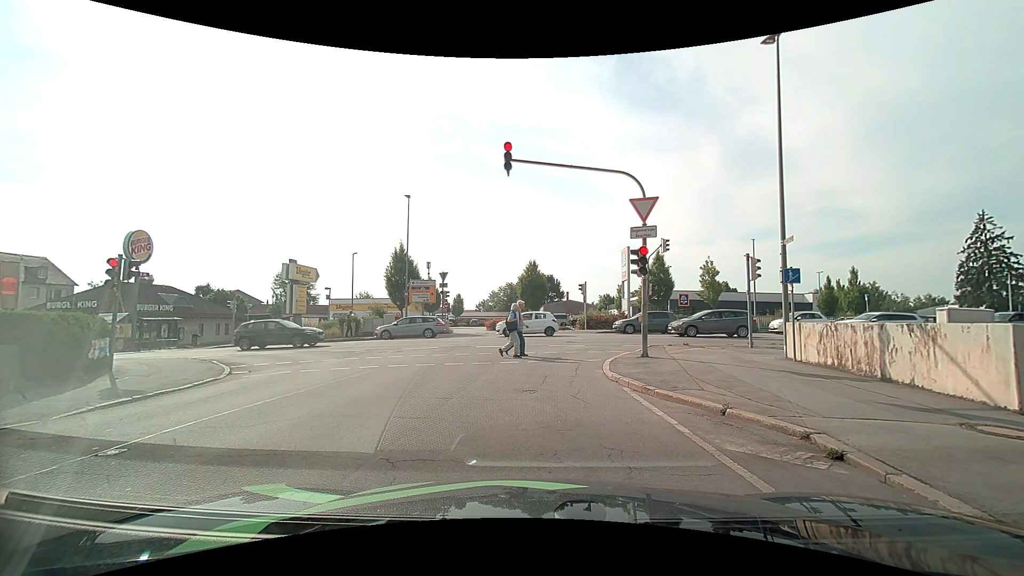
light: Day
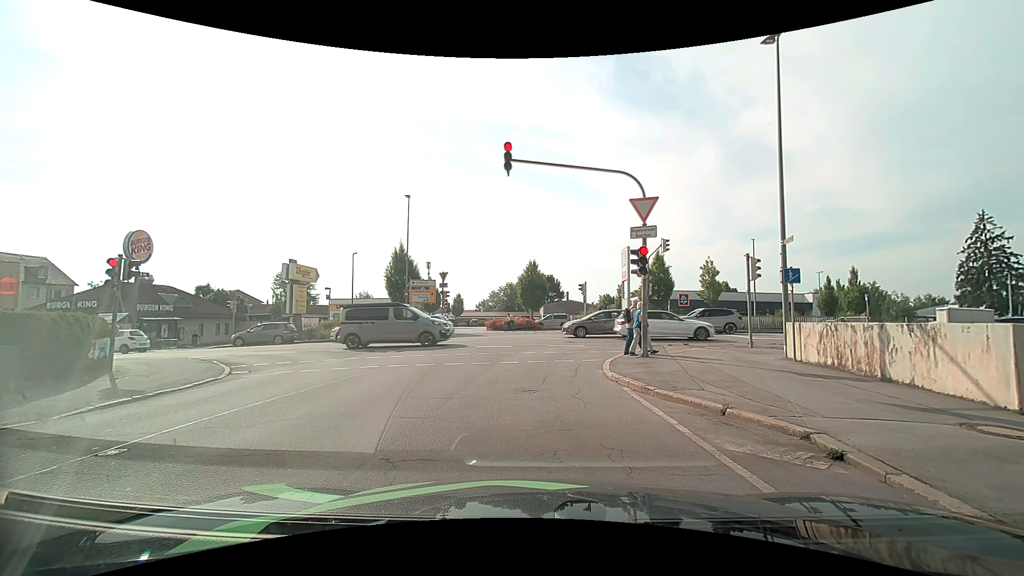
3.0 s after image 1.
(0.0, 0.0) m; 0°
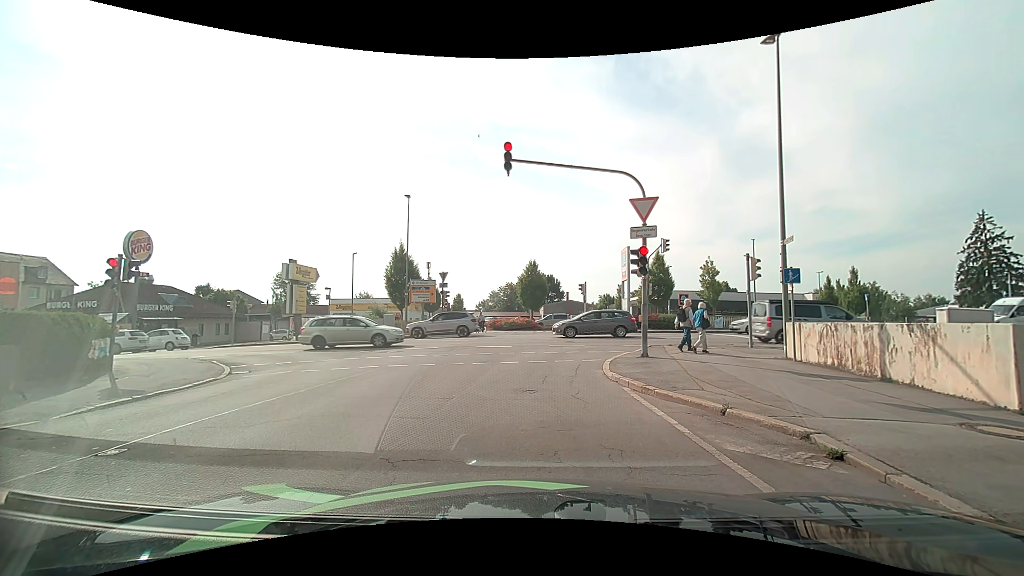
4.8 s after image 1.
(0.0, 0.0) m; 0°
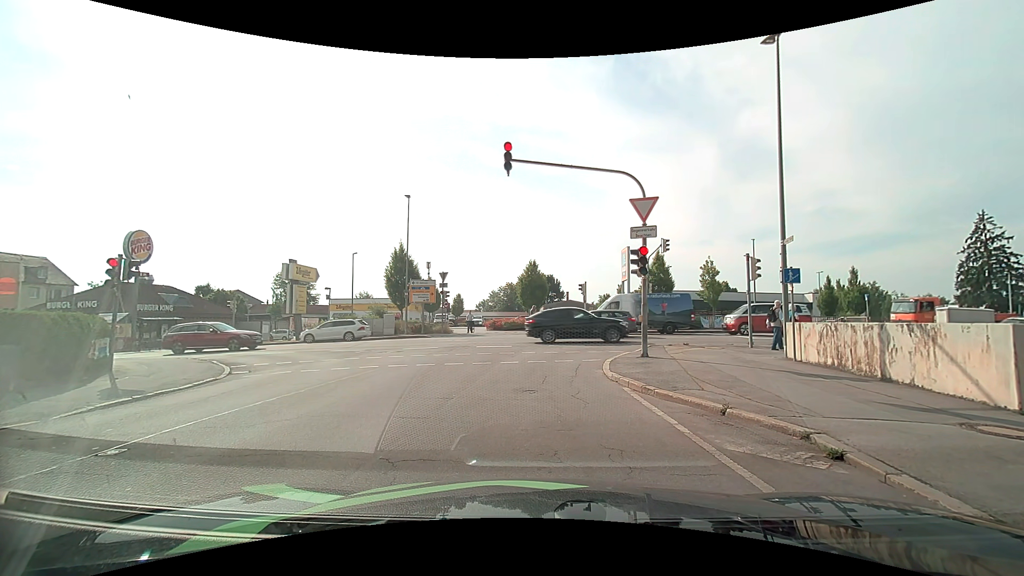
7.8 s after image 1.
(0.0, 0.0) m; 0°
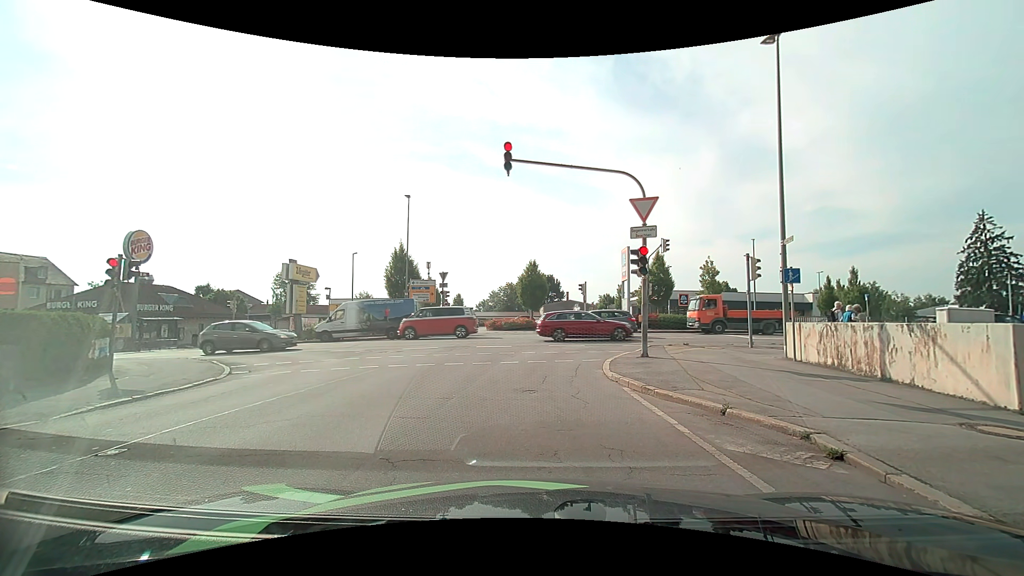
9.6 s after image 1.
(0.0, 0.0) m; 0°
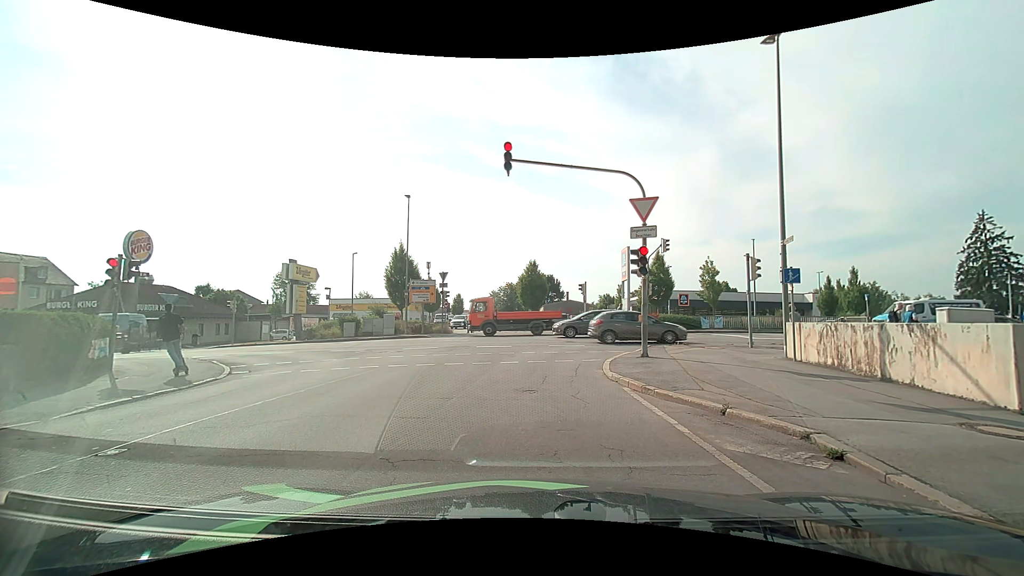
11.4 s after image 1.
(0.0, 0.0) m; 0°
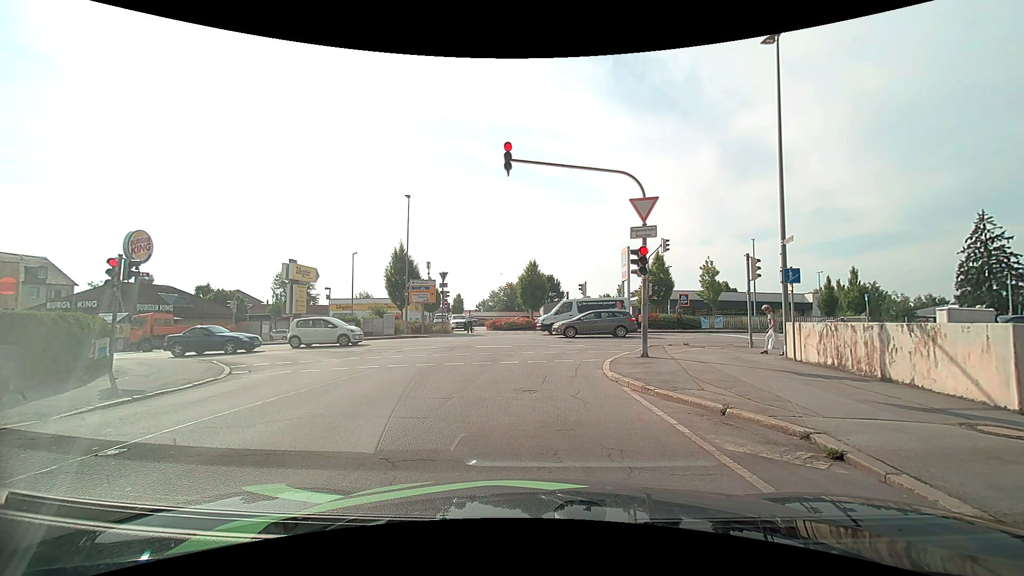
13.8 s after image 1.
(0.0, 0.0) m; 0°
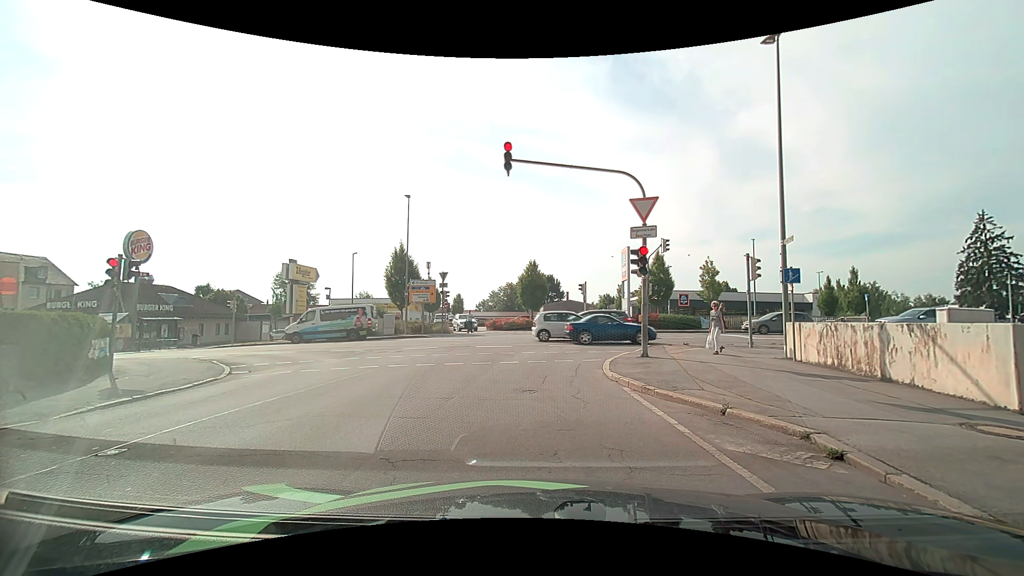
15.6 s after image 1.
(0.0, 0.0) m; 0°
(0, +10) (+1, +20) (+8, +26) (+18, +27) (+28, +27) (+38, +27) (+48, +27) (+58, +27) (+68, +26) (+78, +26) m
